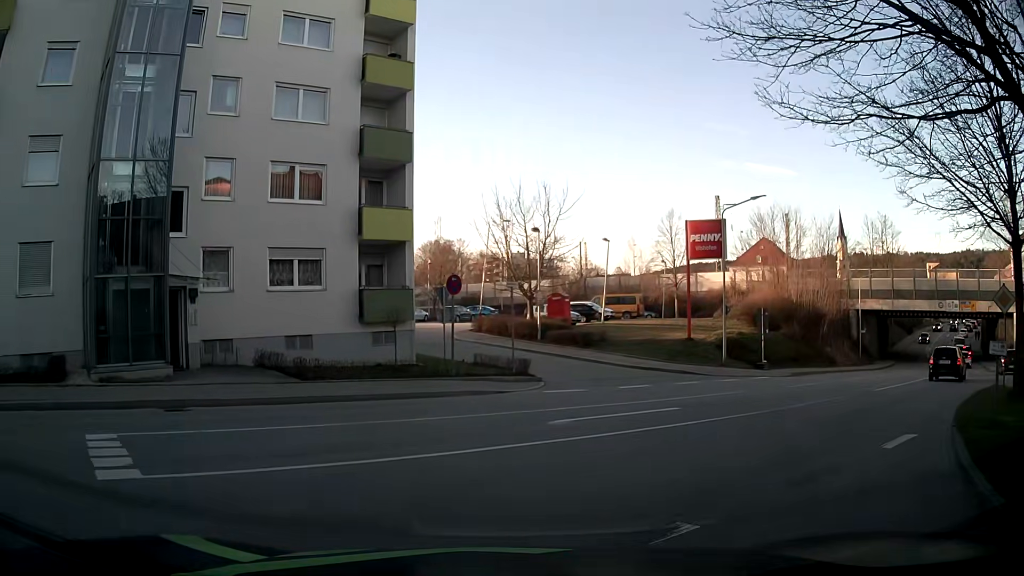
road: tertiary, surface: asphalt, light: Day
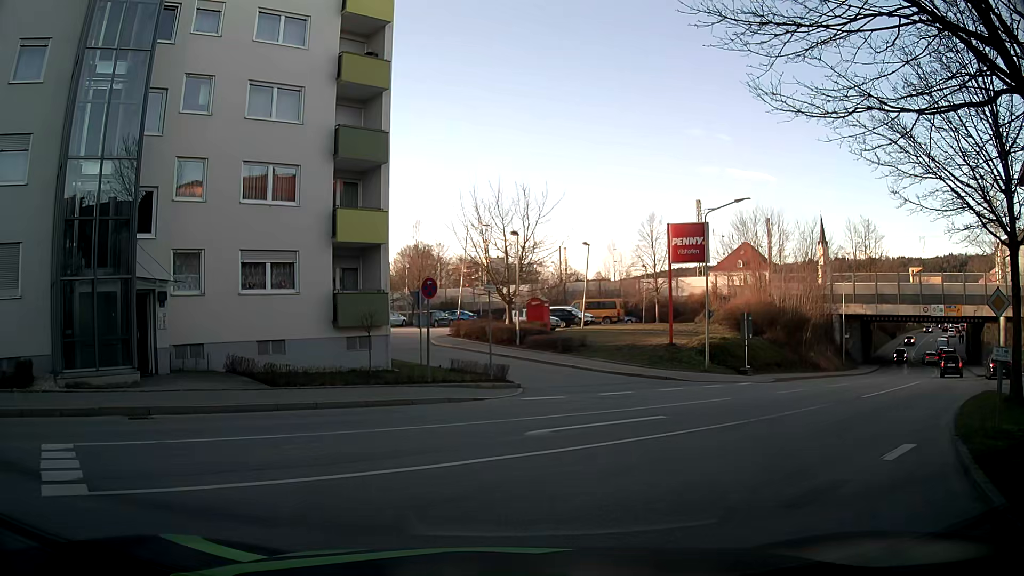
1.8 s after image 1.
(0.0, +0.6) m; 0°
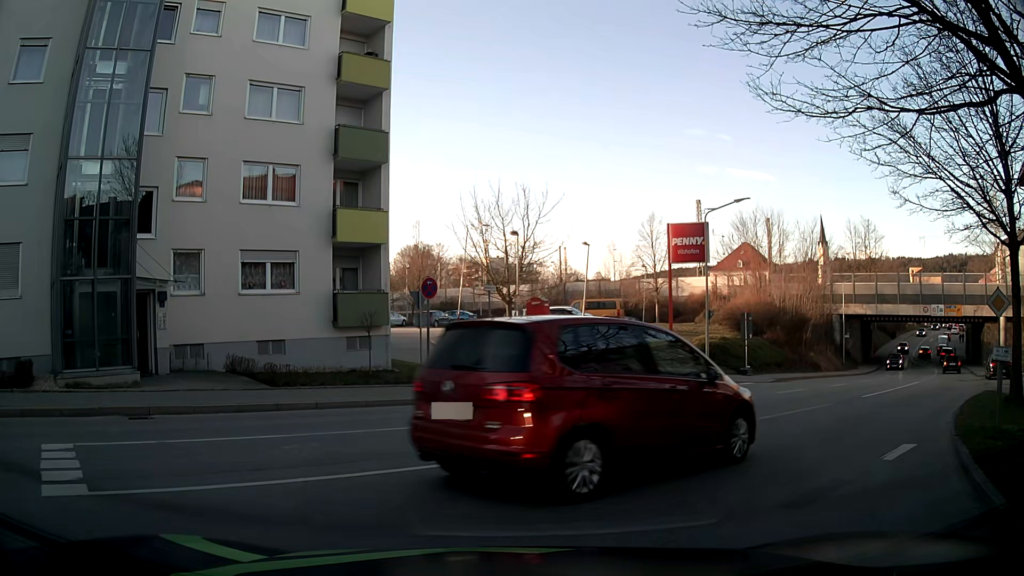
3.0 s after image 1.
(0.0, 0.0) m; 0°
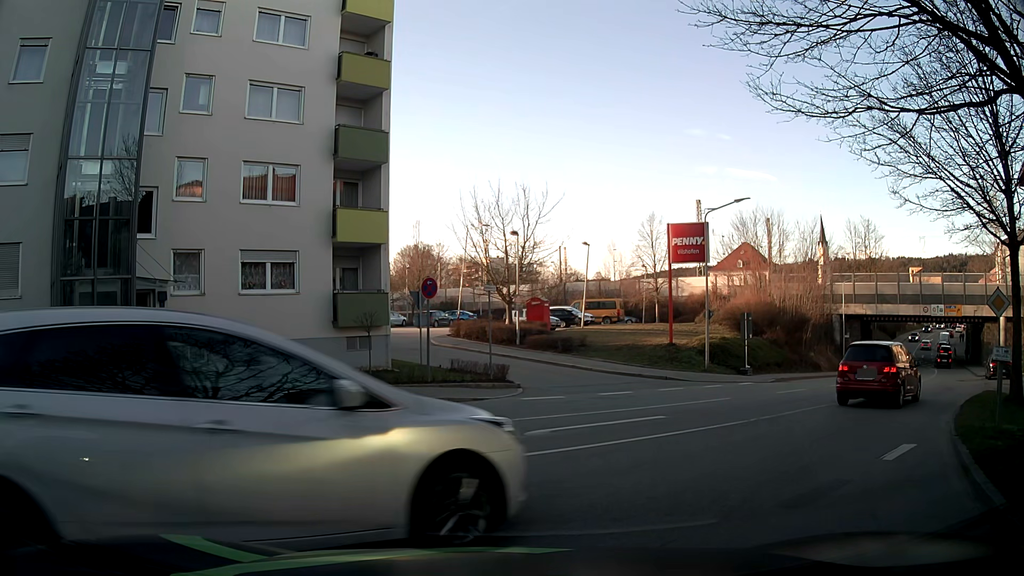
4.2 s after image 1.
(0.0, 0.0) m; 0°
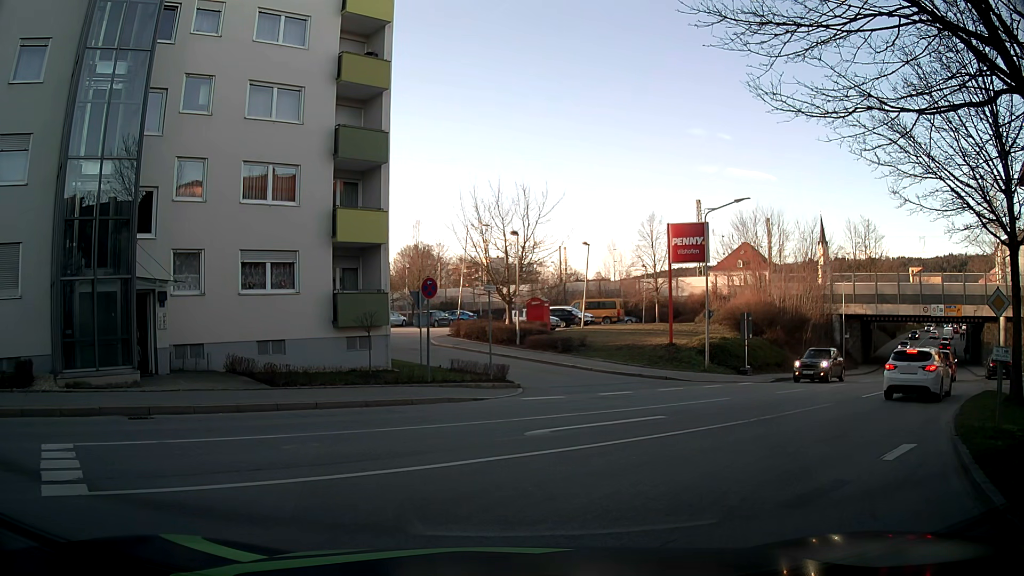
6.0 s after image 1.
(0.0, 0.0) m; 0°
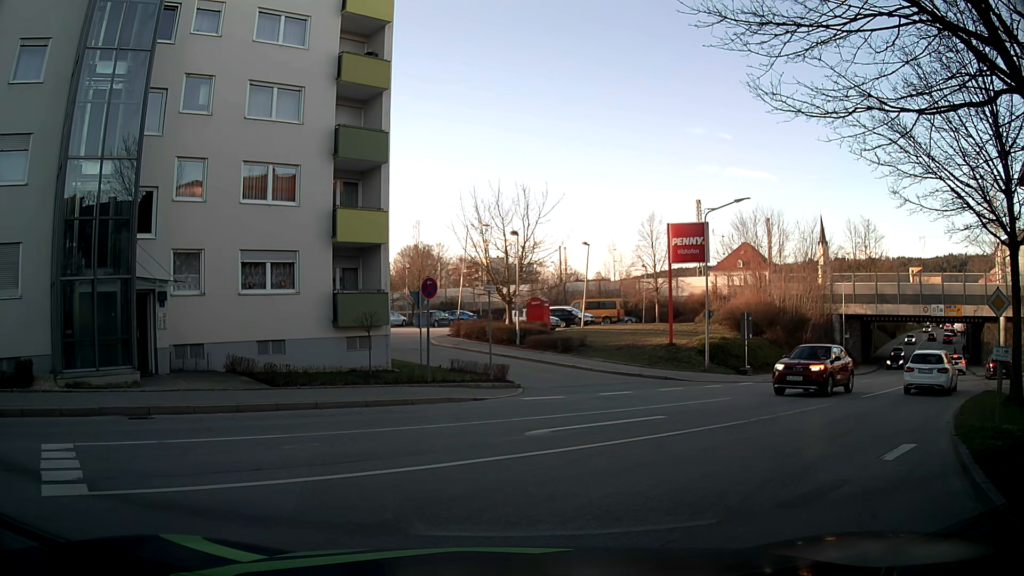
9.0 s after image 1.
(0.0, 0.0) m; 0°
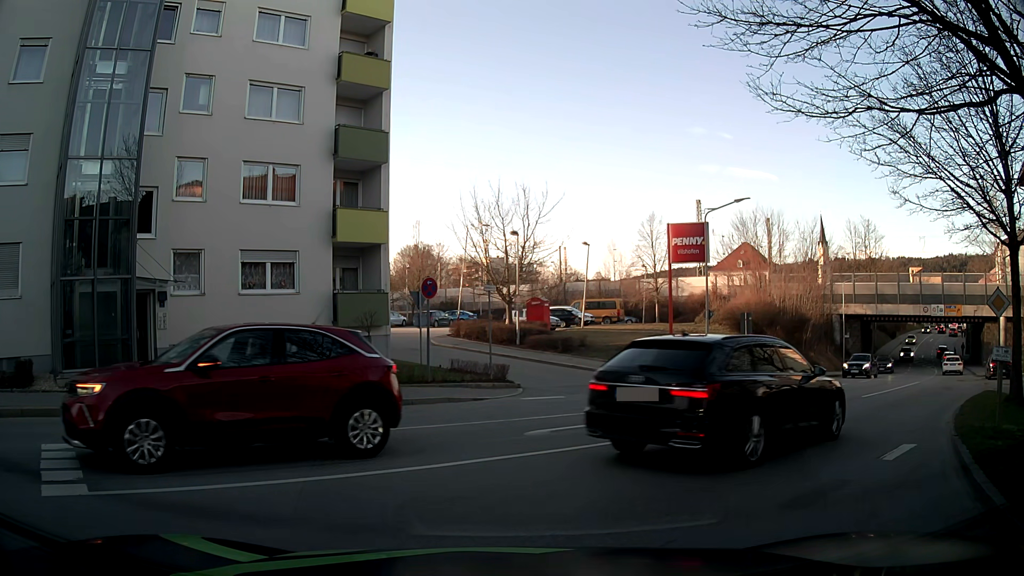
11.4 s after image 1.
(0.0, 0.0) m; 0°
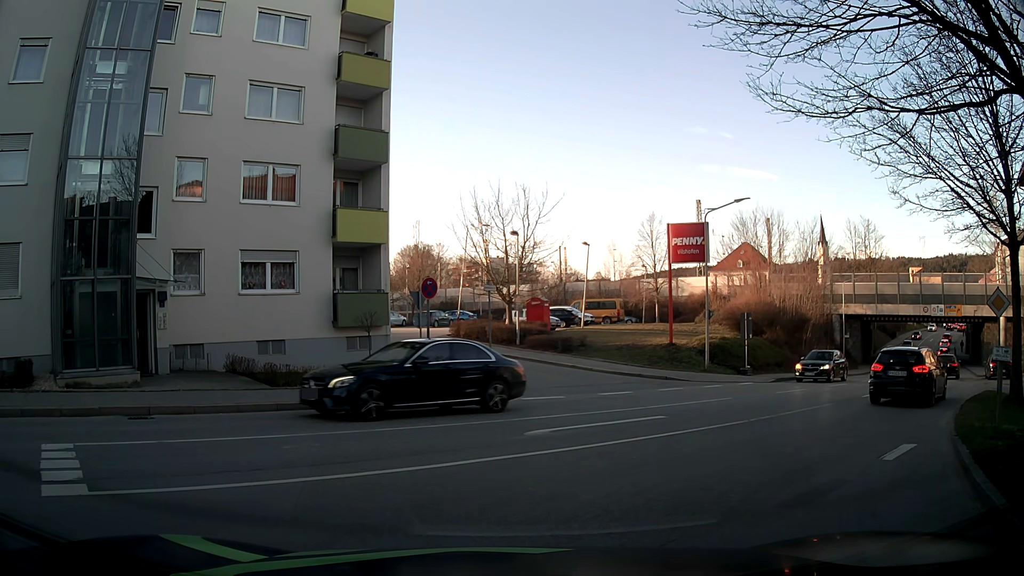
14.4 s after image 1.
(0.0, 0.0) m; 0°
